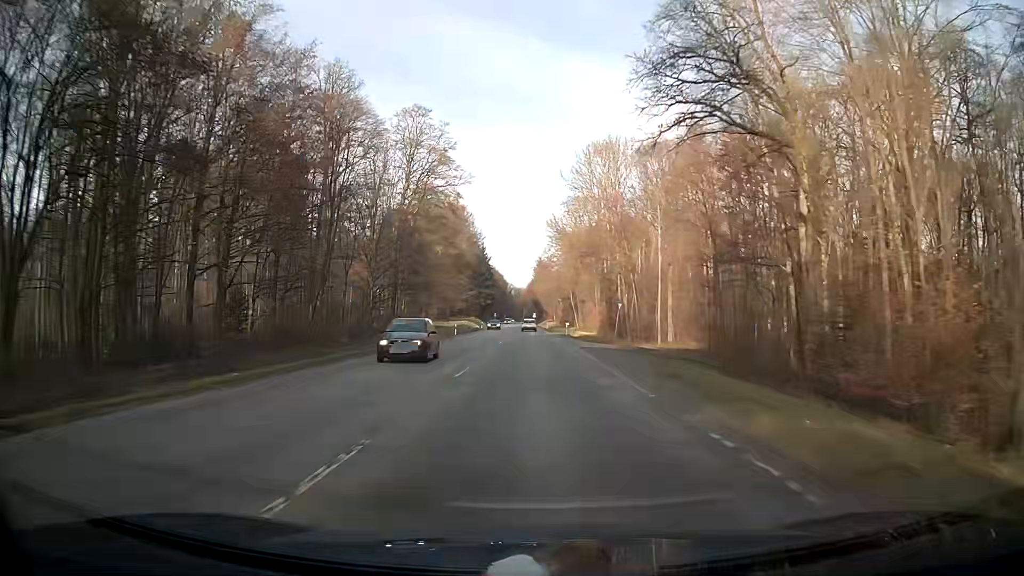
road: secondary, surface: asphalt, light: Day
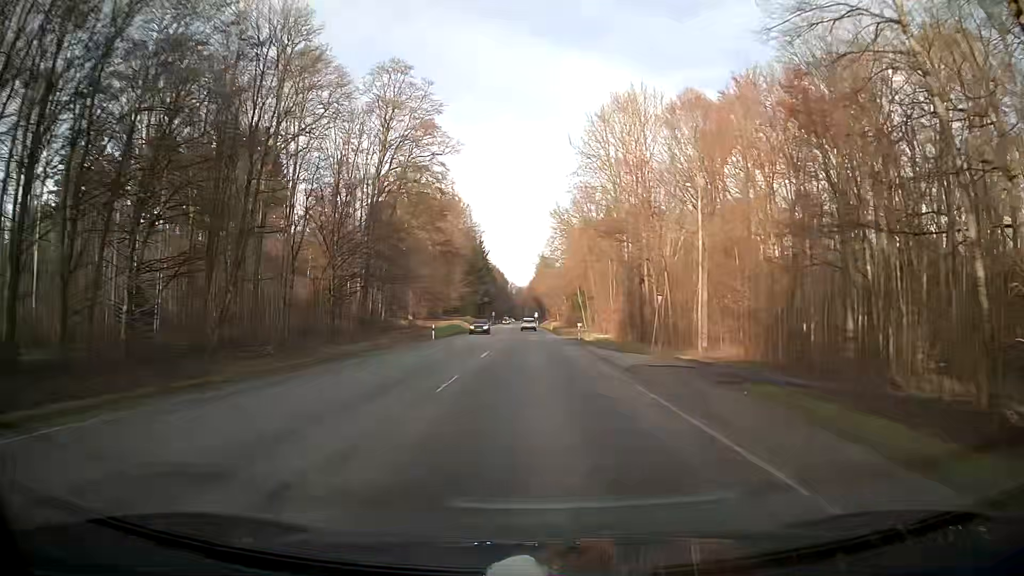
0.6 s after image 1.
(0.0, +15.3) m; 0°
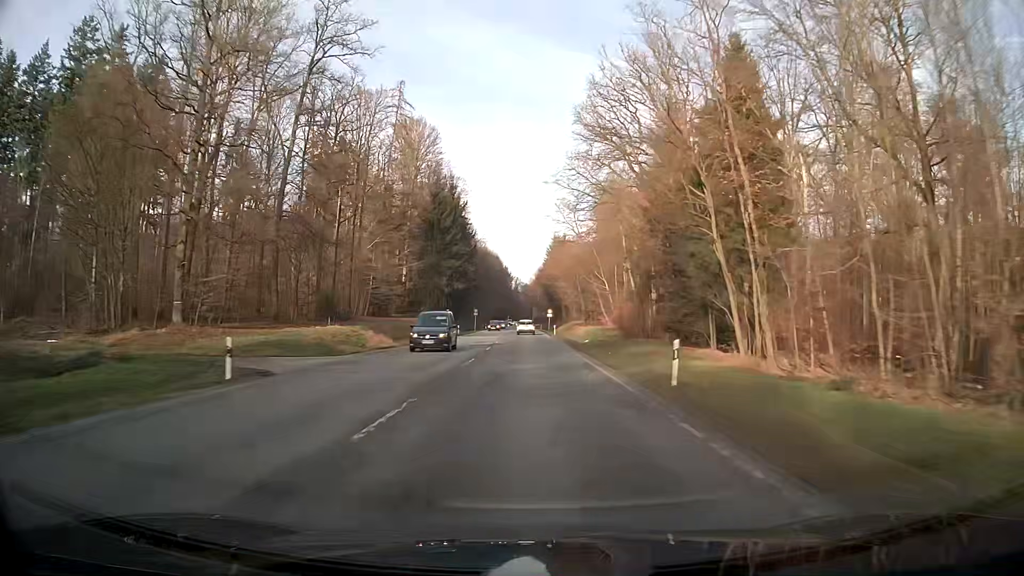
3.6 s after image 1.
(-0.3, +77.0) m; -1°
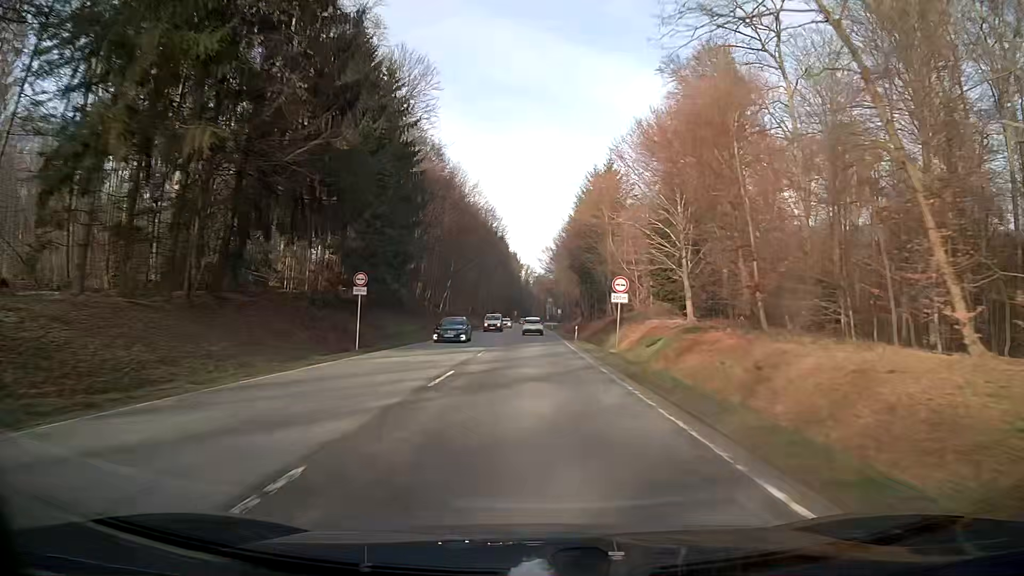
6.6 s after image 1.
(-0.8, +75.1) m; -1°
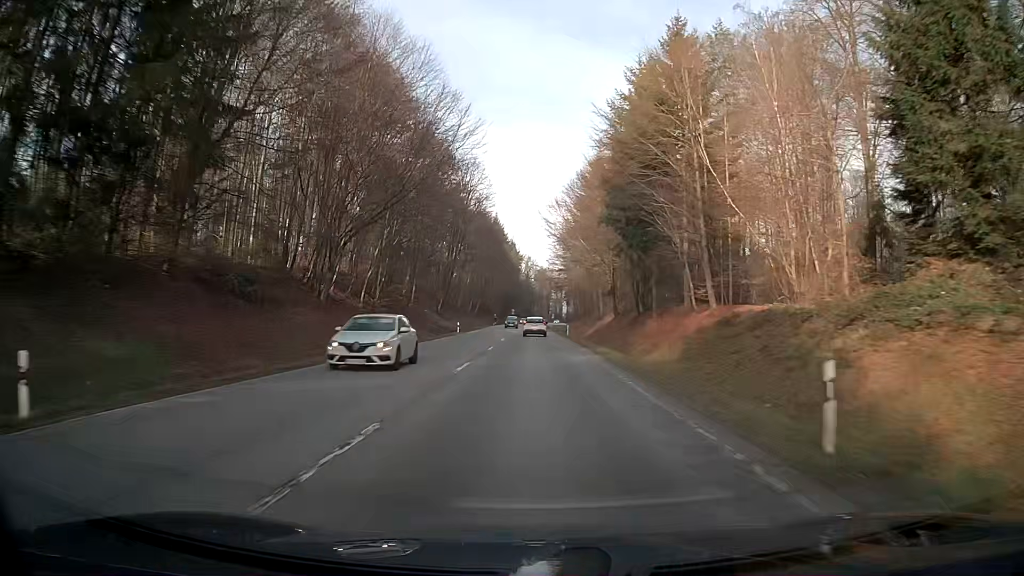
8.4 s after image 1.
(-0.2, +43.8) m; -1°
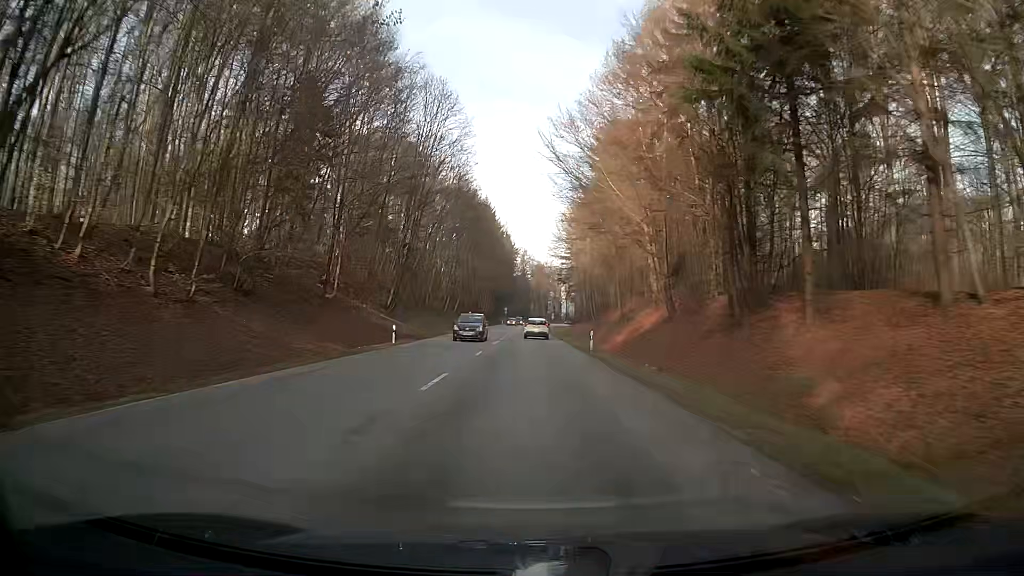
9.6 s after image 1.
(+0.2, +28.6) m; +1°
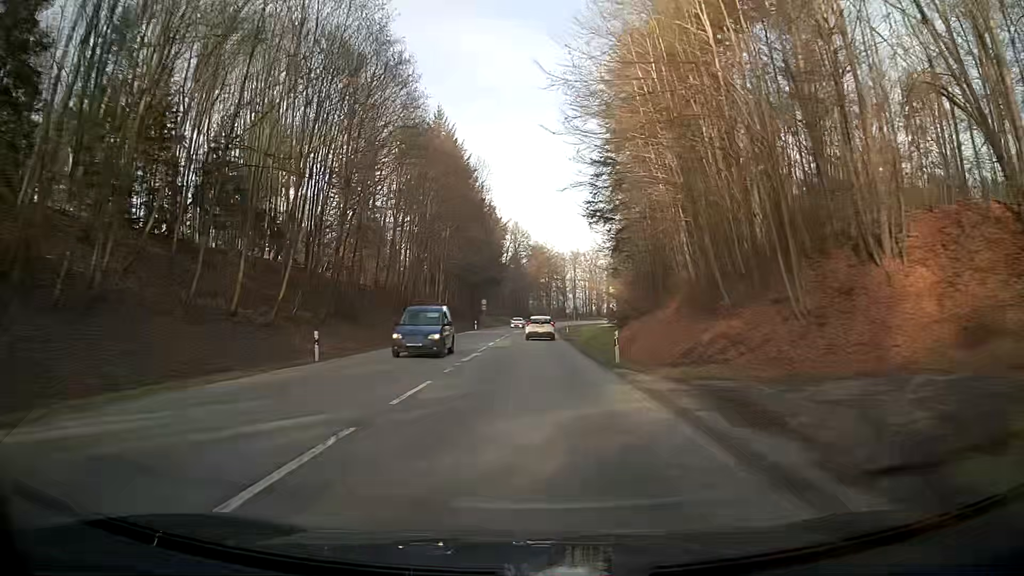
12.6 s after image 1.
(-0.1, +69.1) m; 0°
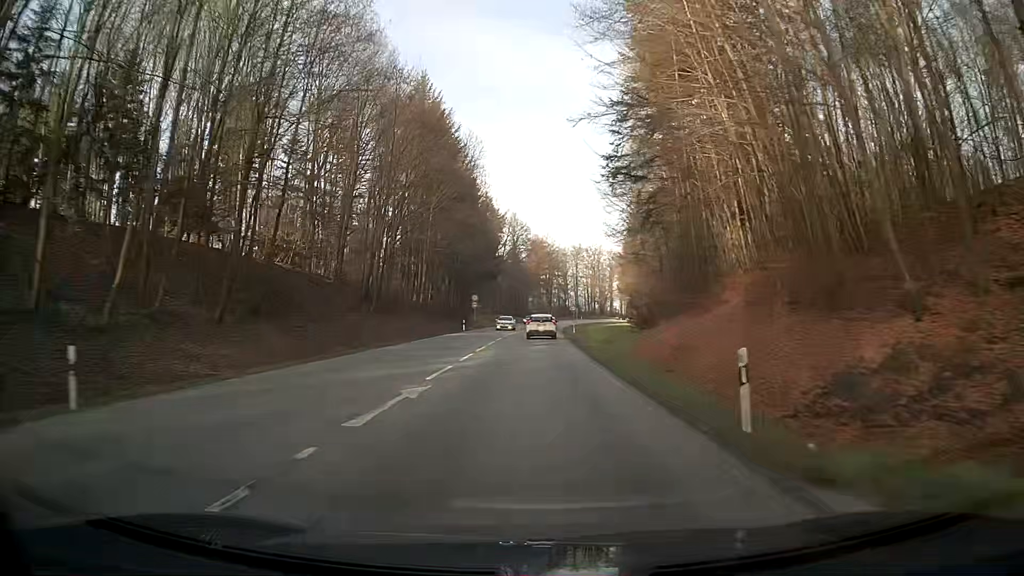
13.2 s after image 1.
(0.0, +13.3) m; 0°
